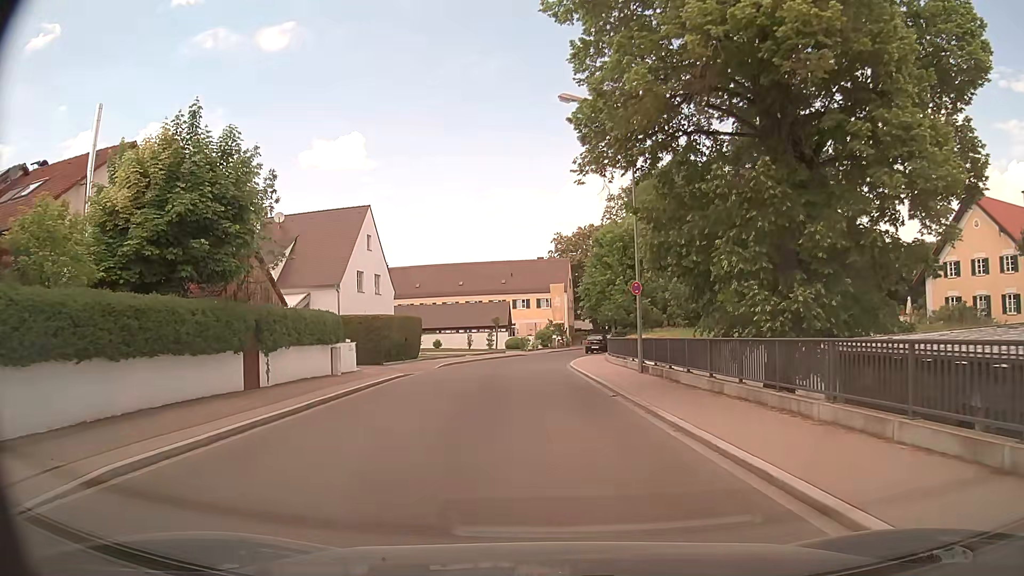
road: unclassified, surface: asphalt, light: Day
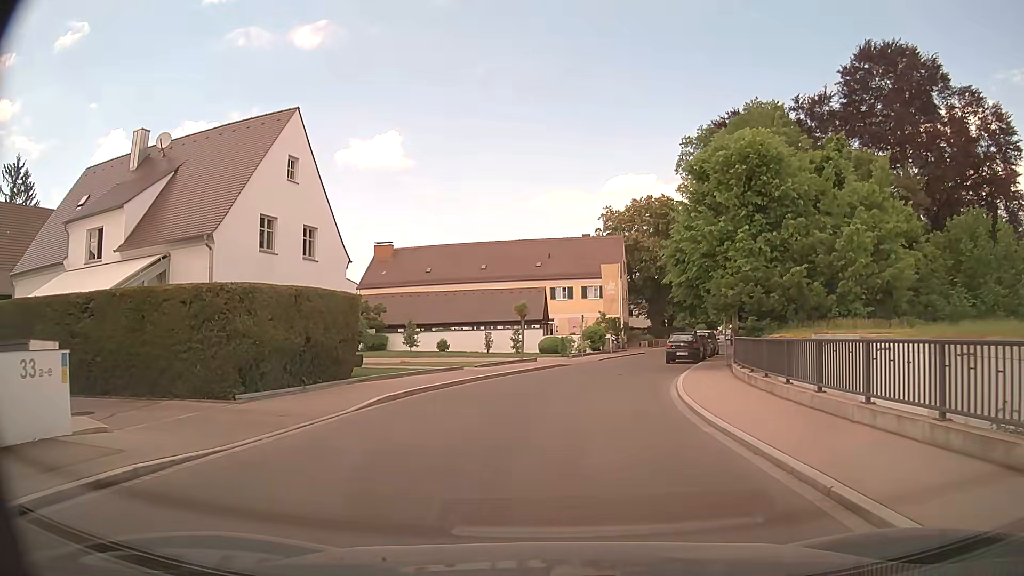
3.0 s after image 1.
(-0.8, +19.9) m; -3°
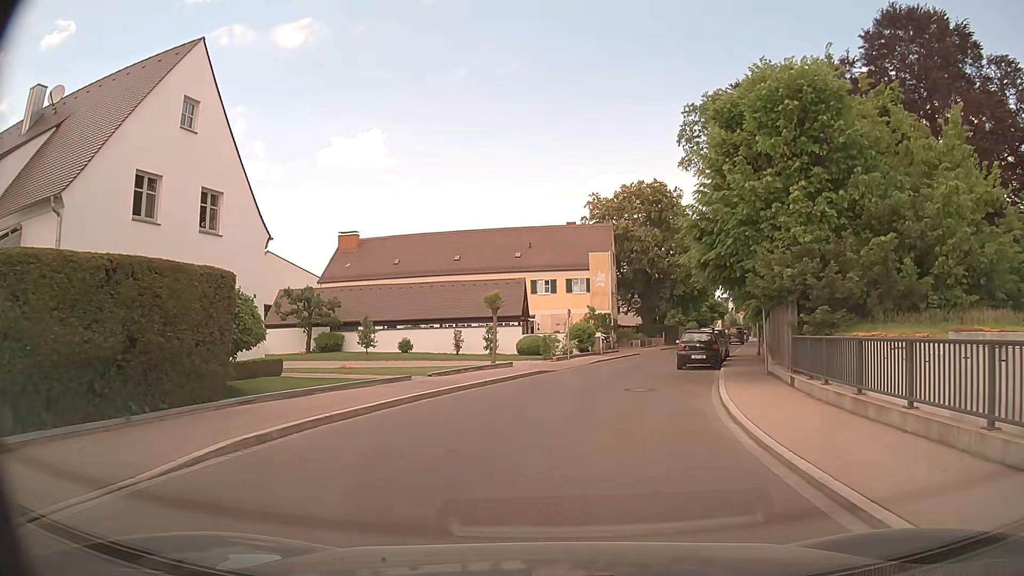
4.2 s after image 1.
(0.0, +6.9) m; +1°
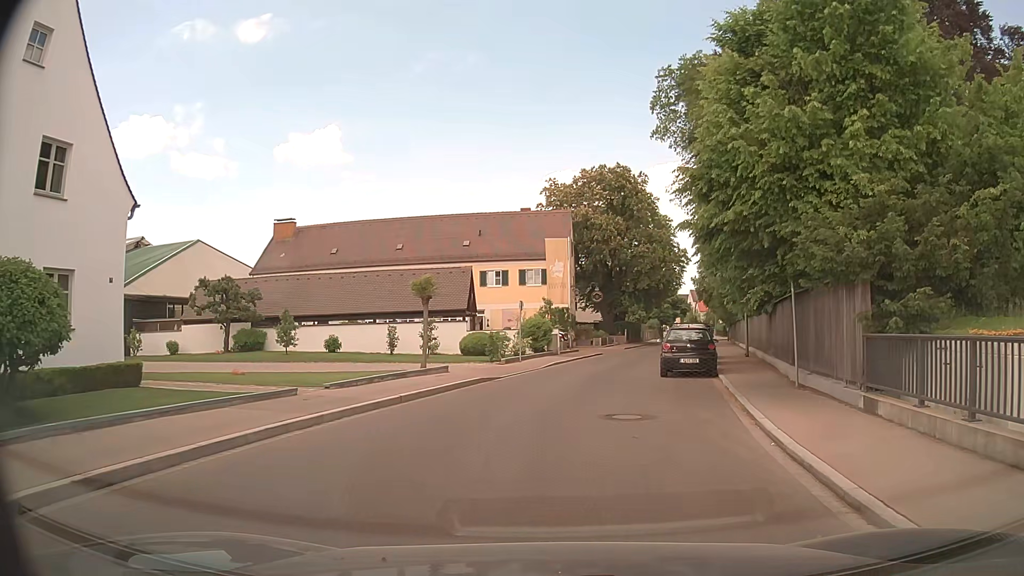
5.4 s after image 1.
(+0.2, +5.7) m; +4°
